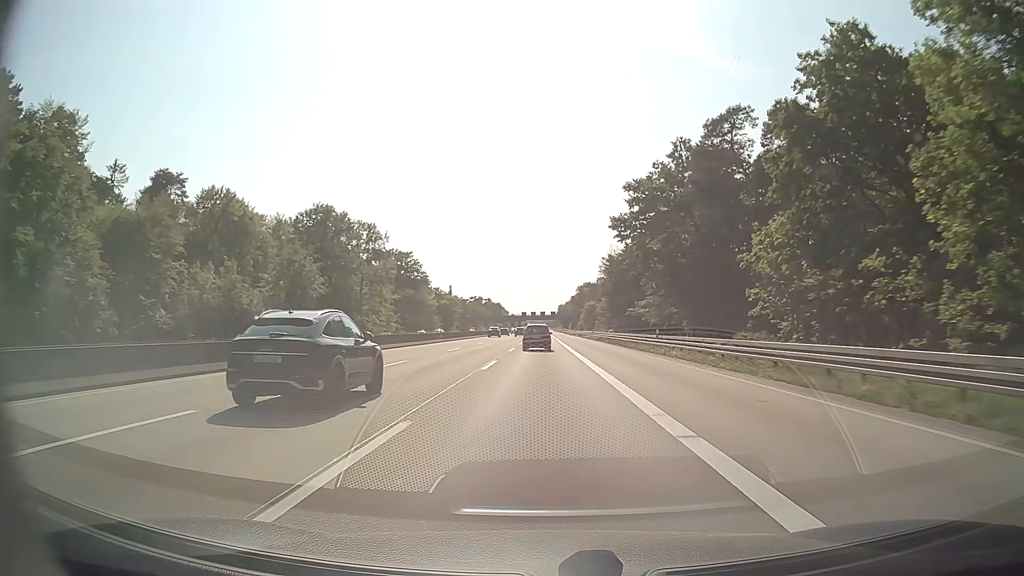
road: motorway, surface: asphalt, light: Day
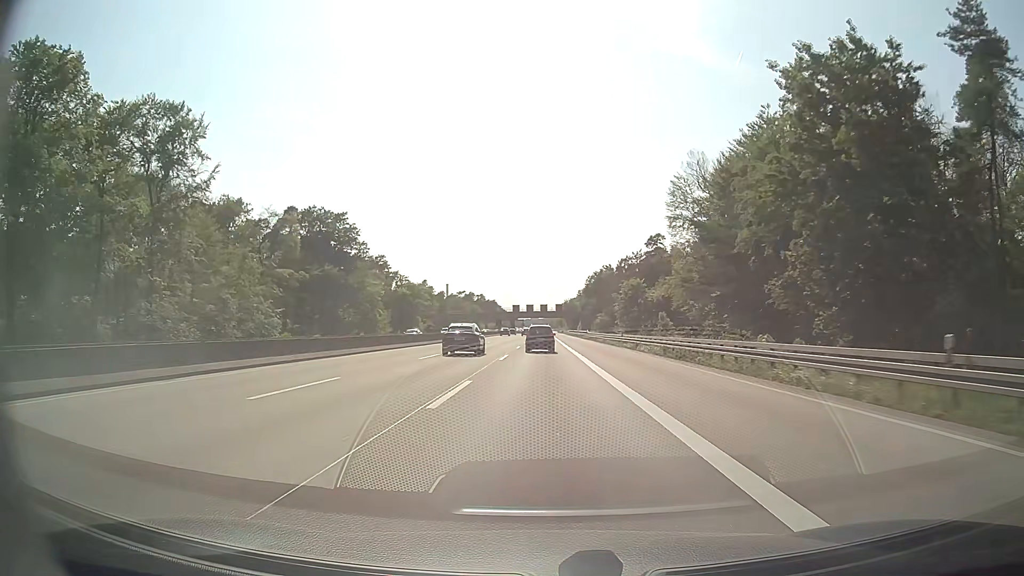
(0.0, +81.9) m; 0°
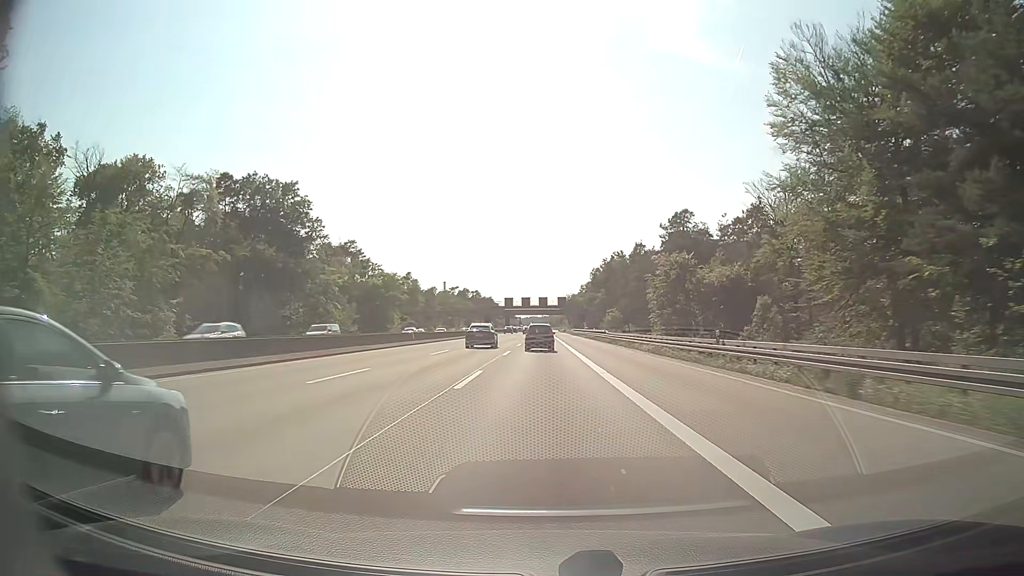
(0.0, +32.4) m; 0°
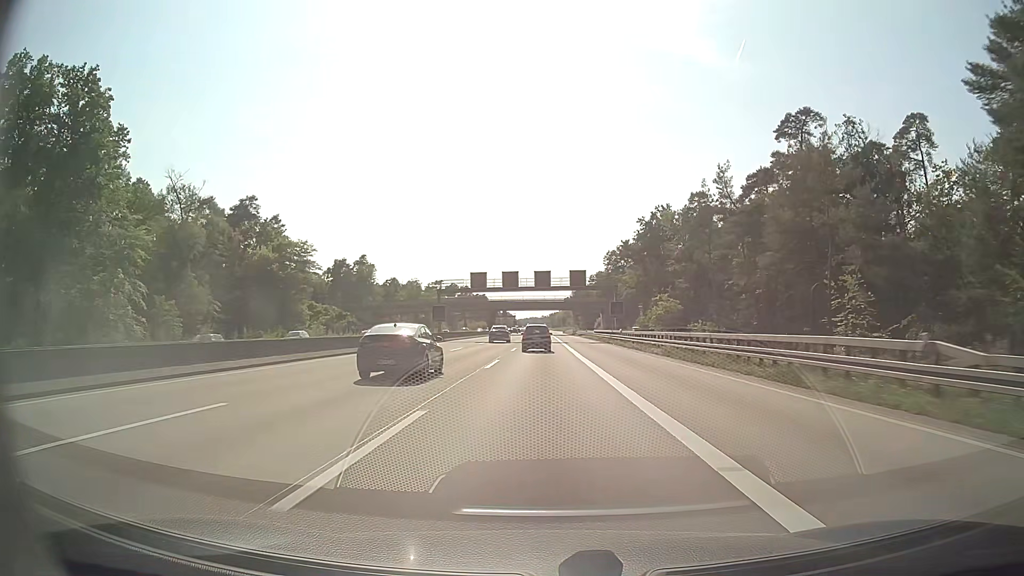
(0.0, +64.4) m; 0°
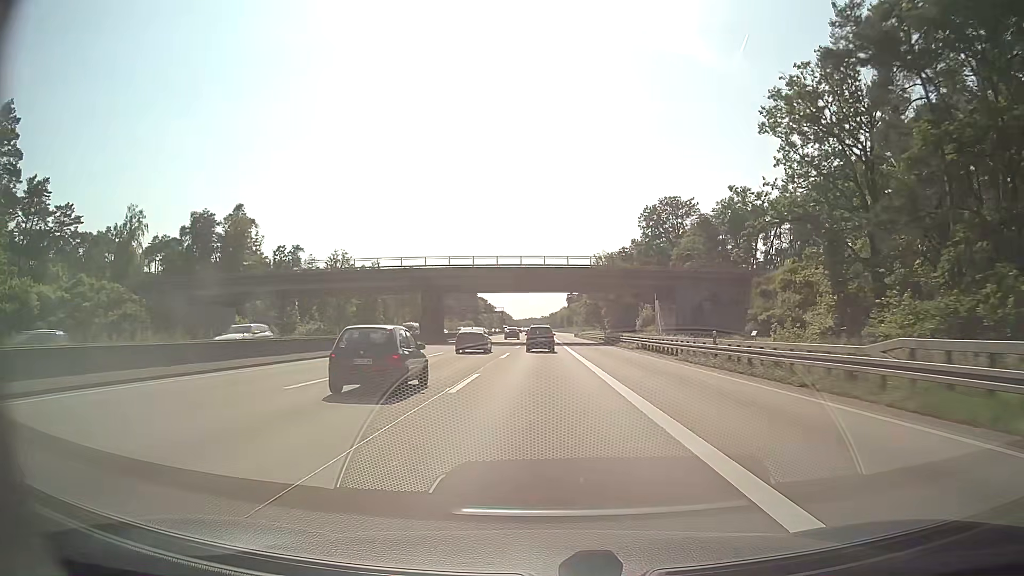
(0.0, +79.9) m; 0°
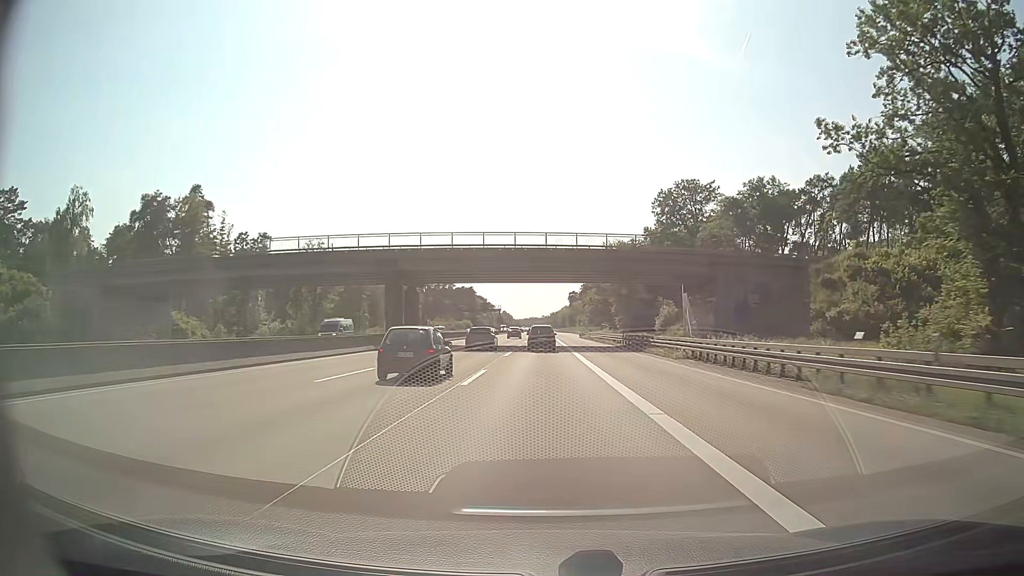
(-0.1, +15.9) m; 0°
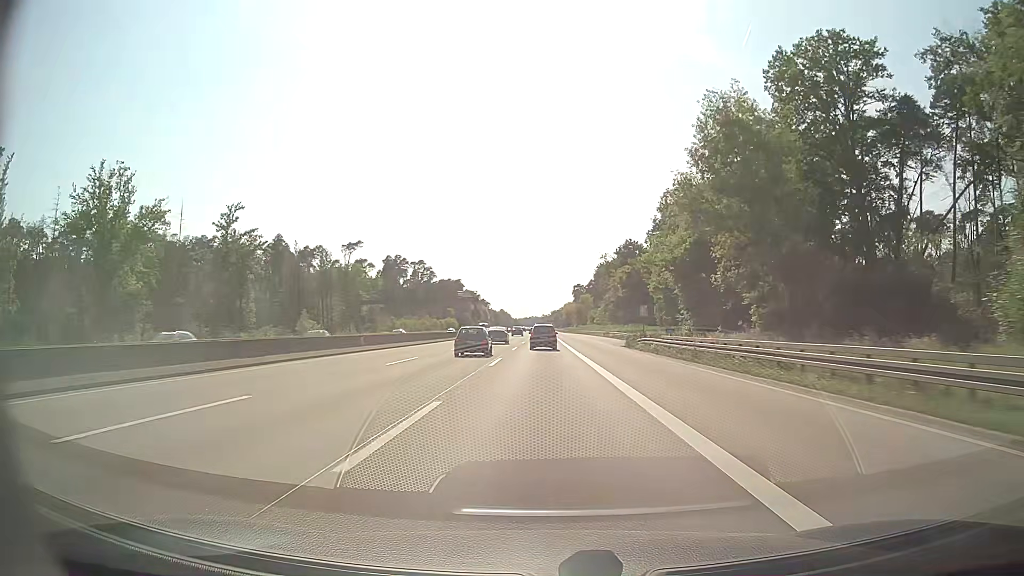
(0.0, +64.2) m; 0°
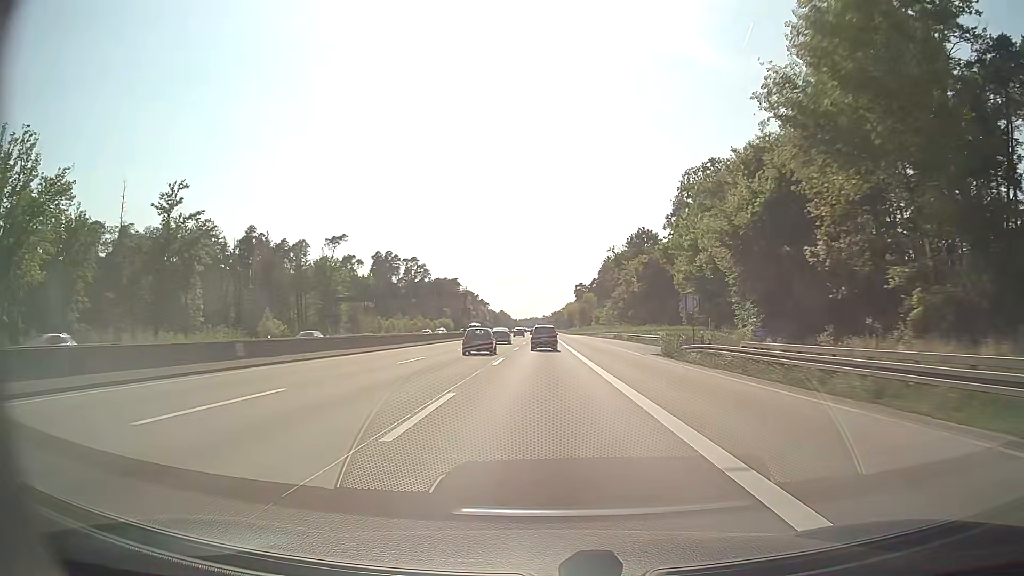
(-0.2, +16.2) m; -1°
(0, +10) (0, +20) (0, +30) (0, +40) (0, +50) (0, +60) (0, +70) (0, +80) (0, +90) (0, +100) m
